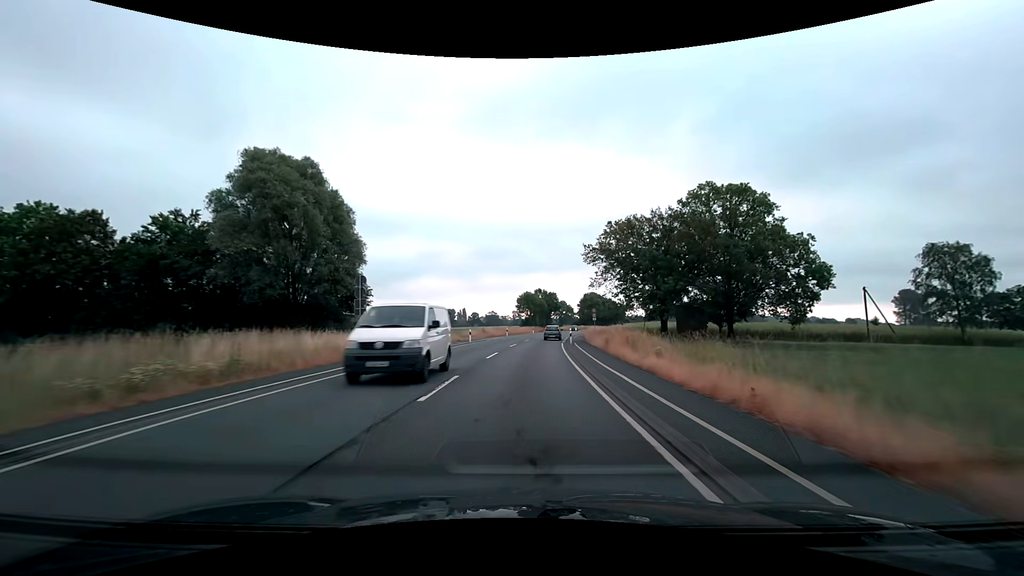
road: secondary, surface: asphalt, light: Day
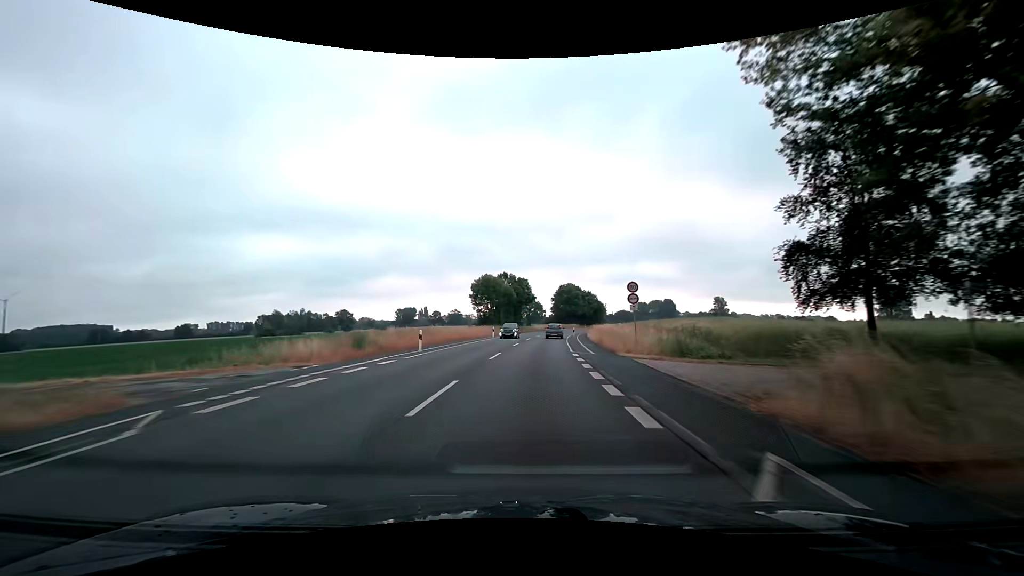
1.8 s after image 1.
(+1.2, +37.5) m; +4°
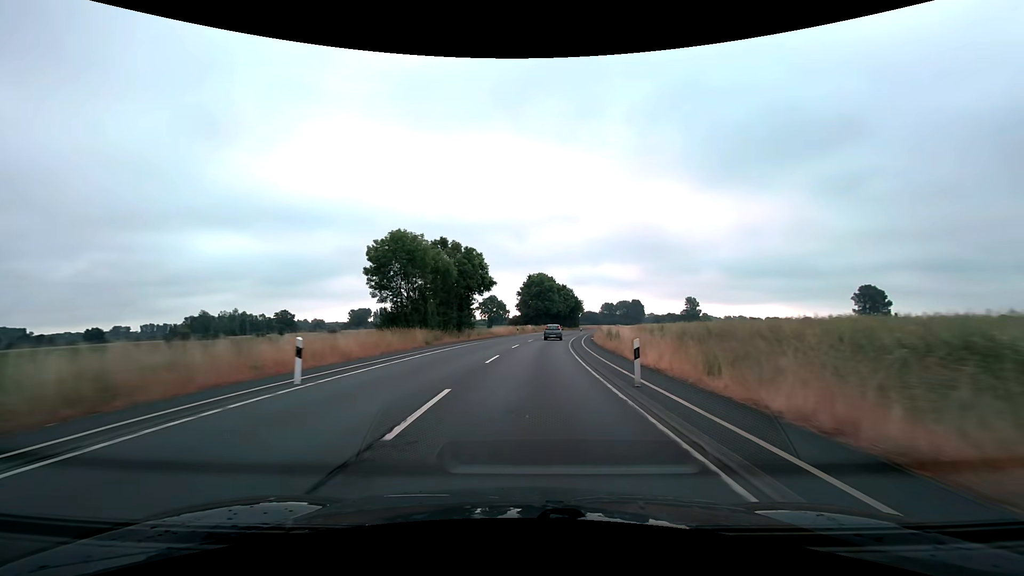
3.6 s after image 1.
(+1.4, +37.5) m; +4°
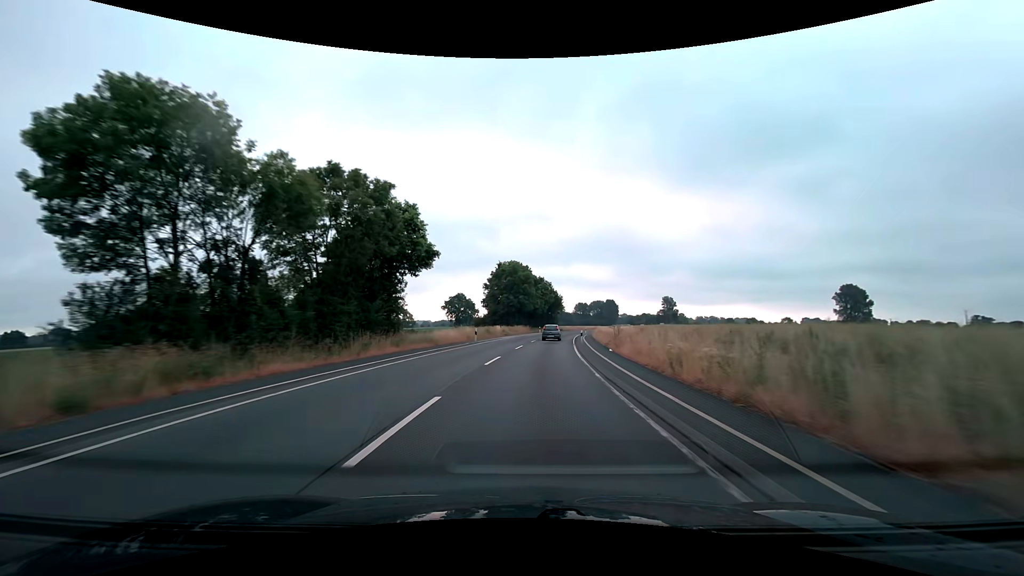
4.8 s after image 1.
(+0.6, +25.0) m; +3°
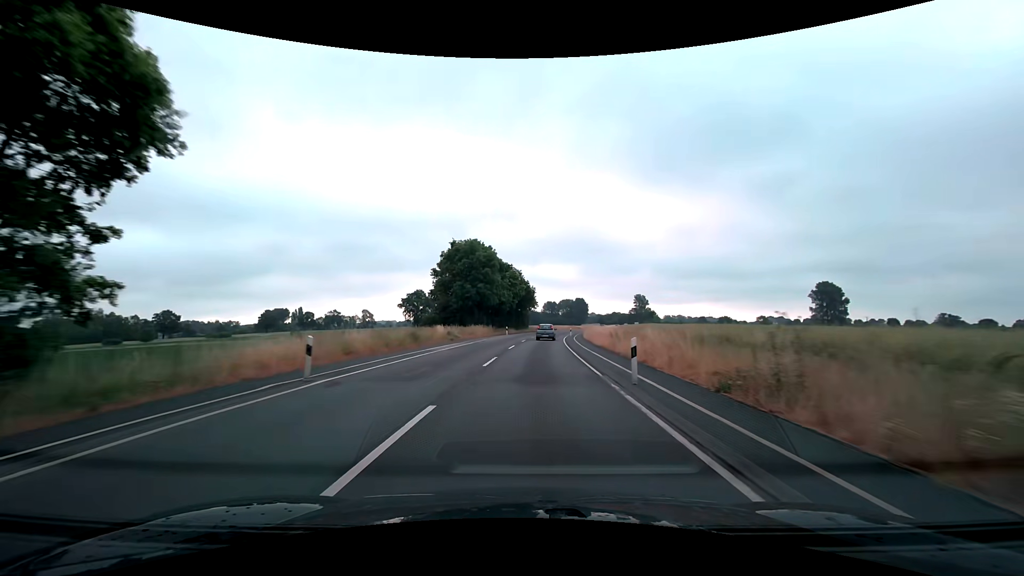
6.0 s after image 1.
(+0.9, +25.0) m; +4°
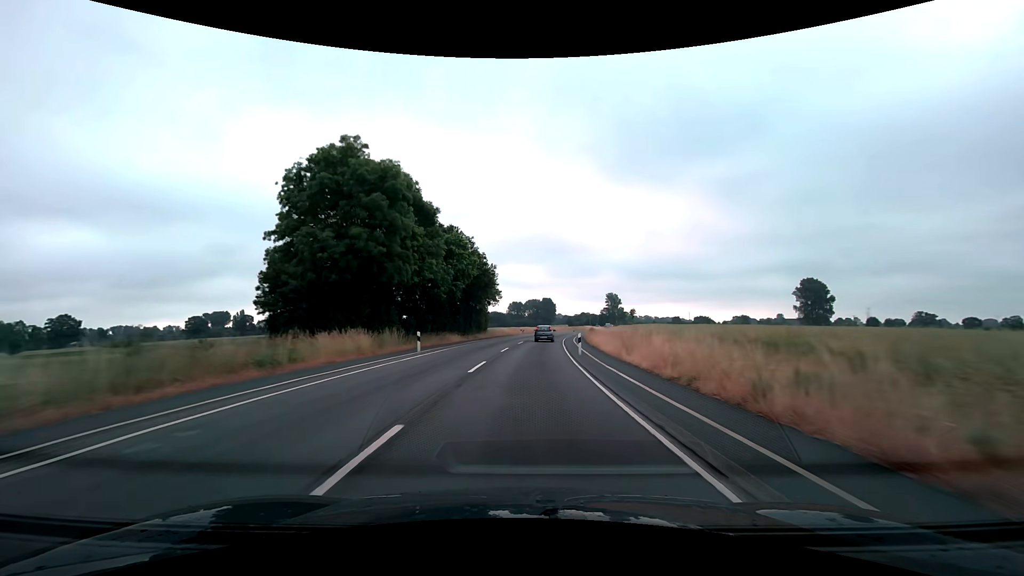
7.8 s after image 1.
(+1.3, +37.4) m; +4°
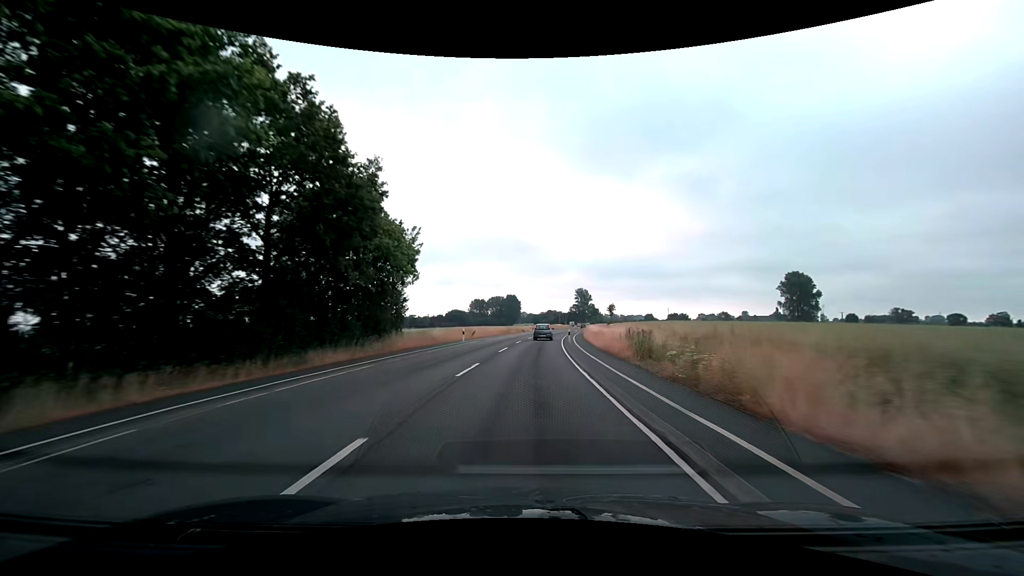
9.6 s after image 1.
(+1.3, +37.4) m; +4°
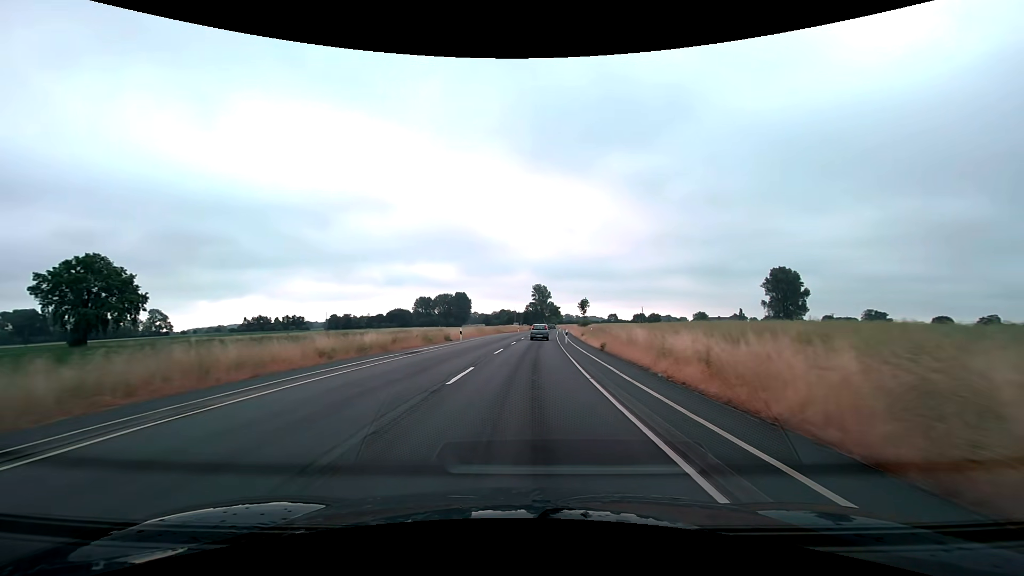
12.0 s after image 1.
(+2.2, +49.9) m; +5°
(0, +10) (0, +20) (+1, +30) (+1, +40) (+2, +50) (+2, +60) (+3, +70) (+4, +80) (+4, +90) (+5, +100) m
